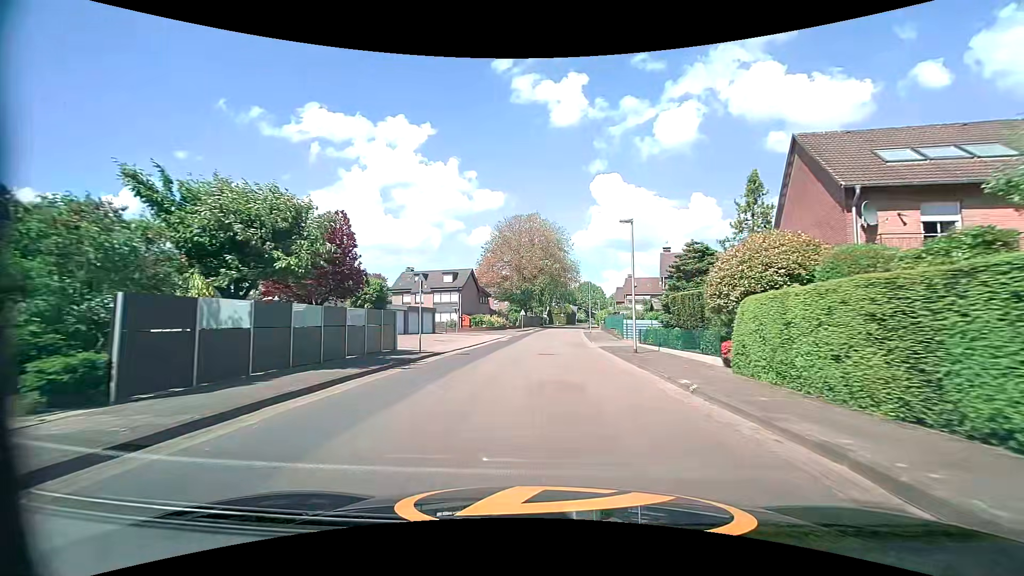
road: tertiary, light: Day
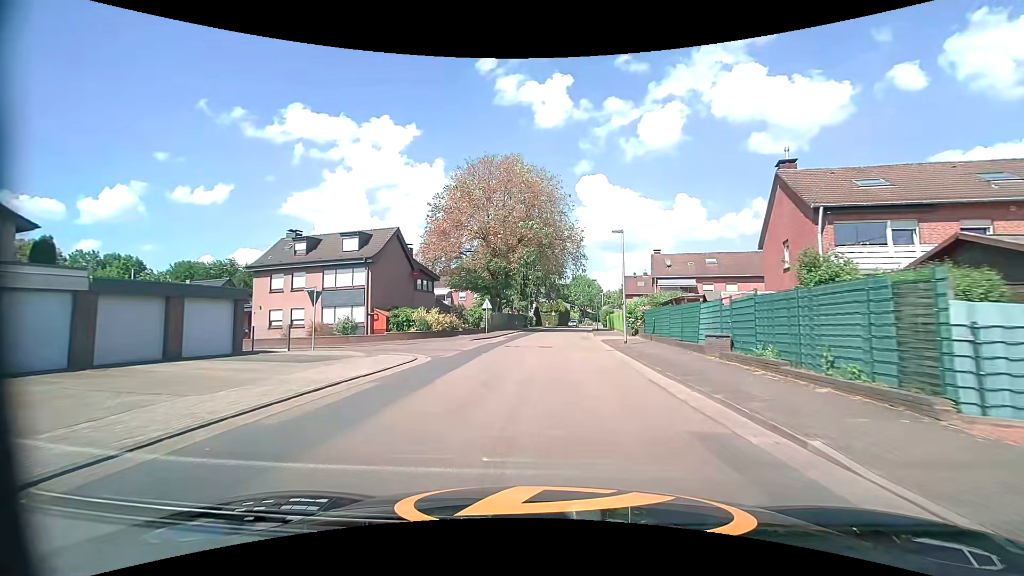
(+0.3, +31.4) m; +1°
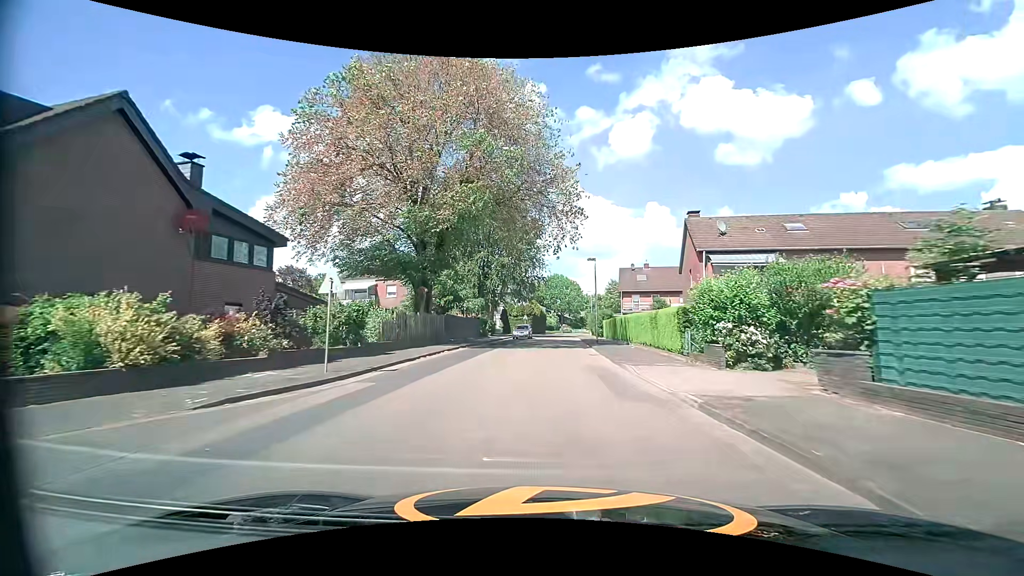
(+0.7, +24.4) m; +3°
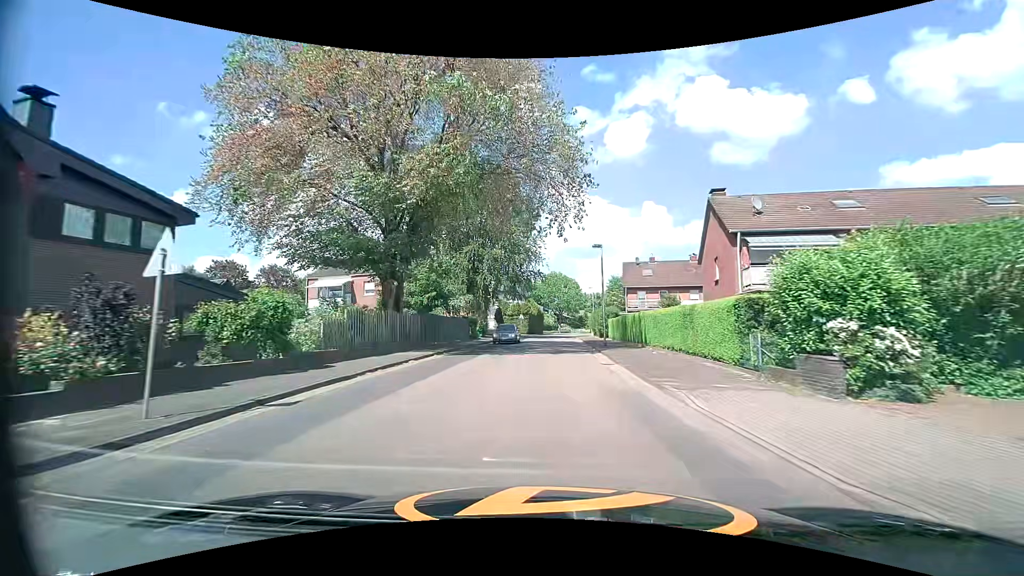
(0.0, +5.9) m; 0°
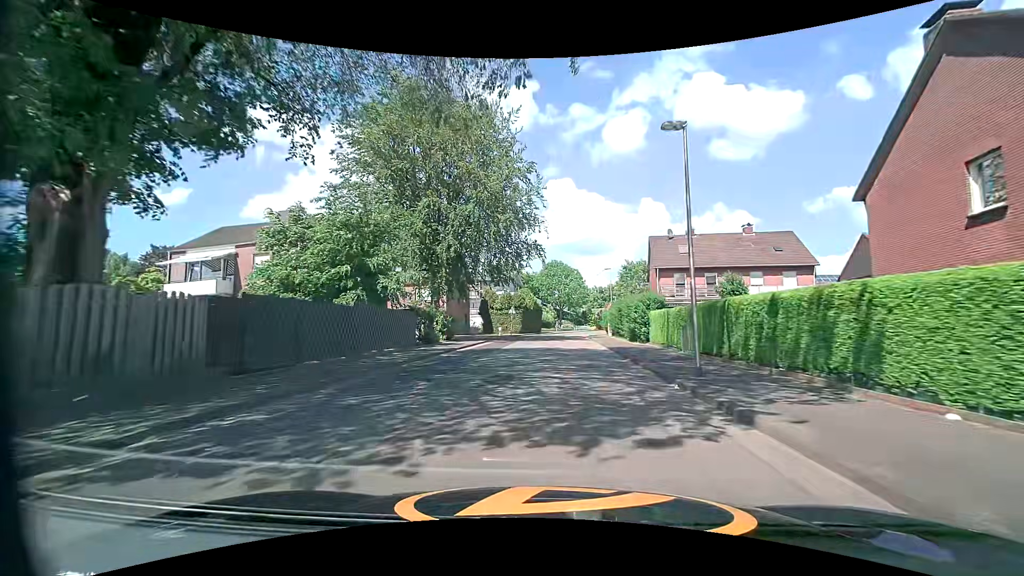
(0.0, +18.0) m; 0°
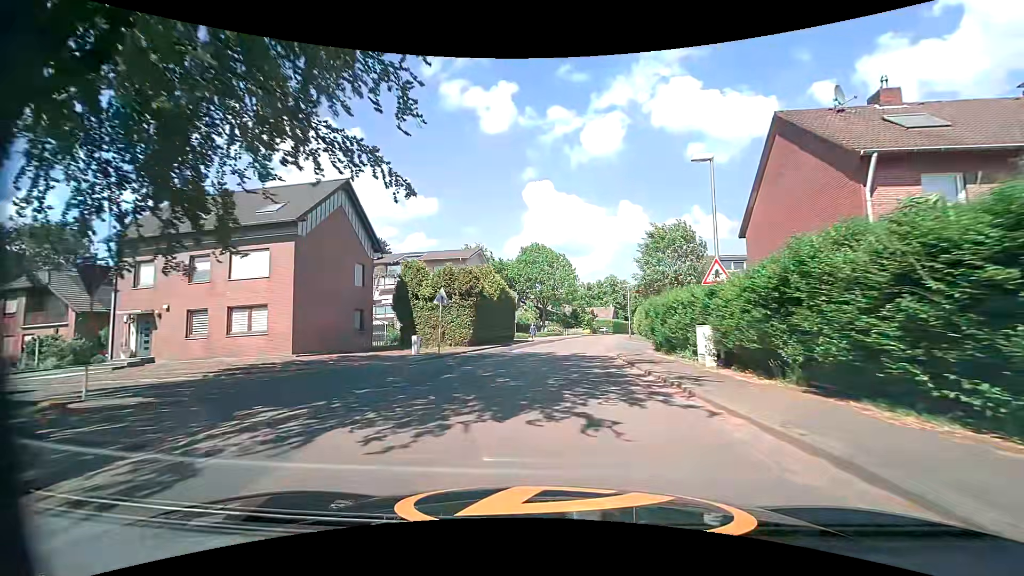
(+0.2, +30.4) m; +2°
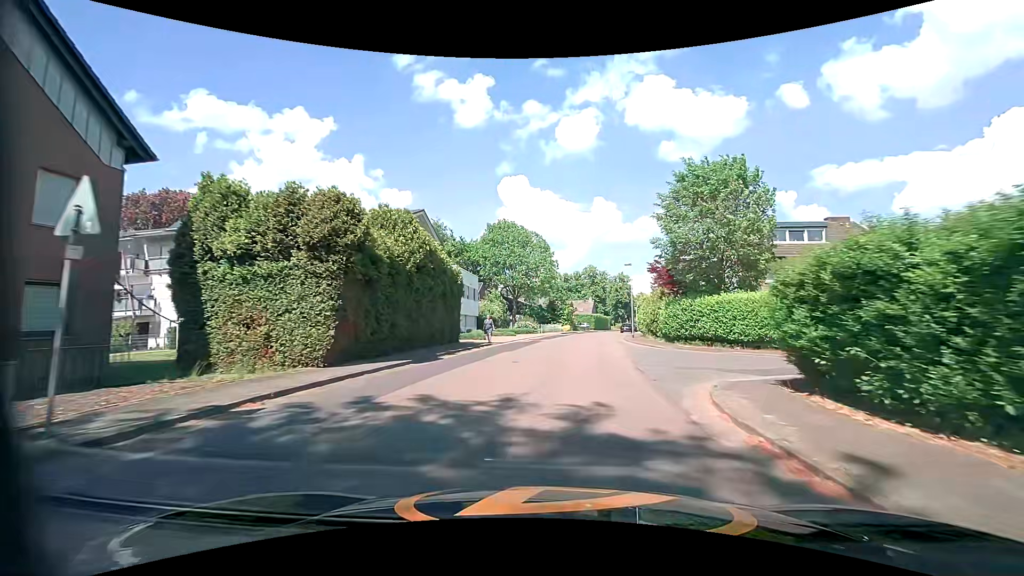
(+0.4, +17.9) m; +1°
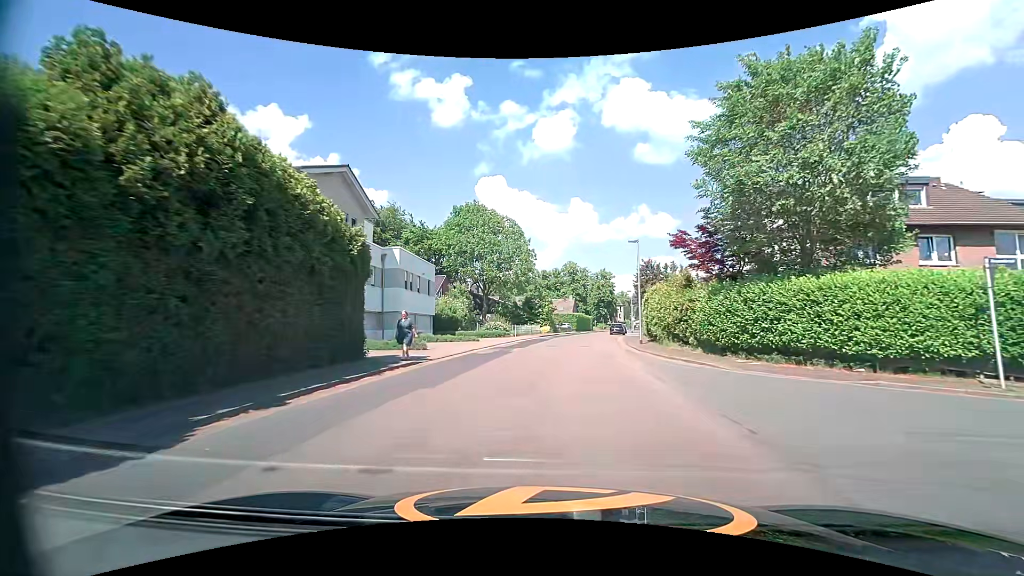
(+0.6, +12.1) m; +4°
